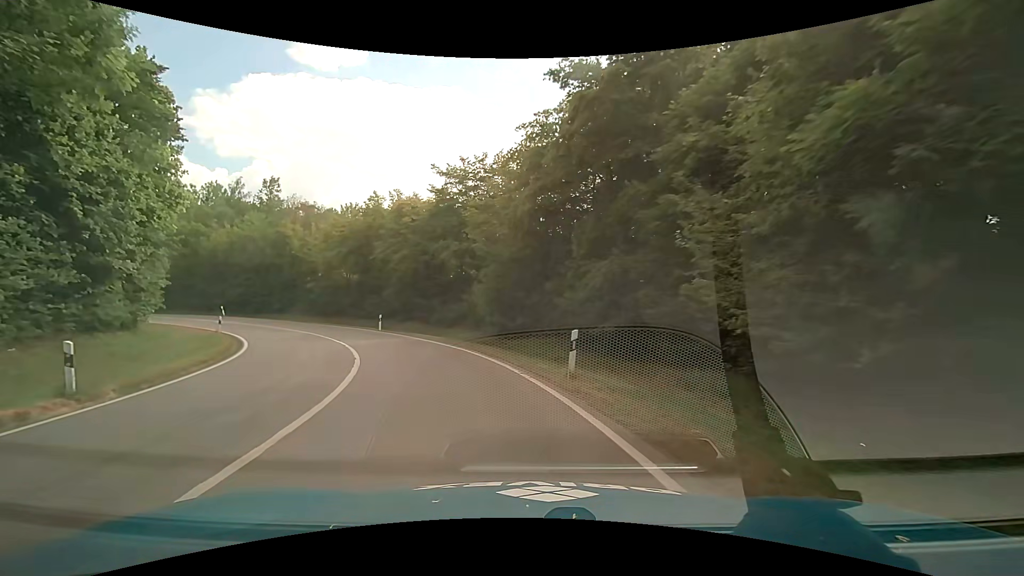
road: trunk_link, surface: asphalt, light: Day
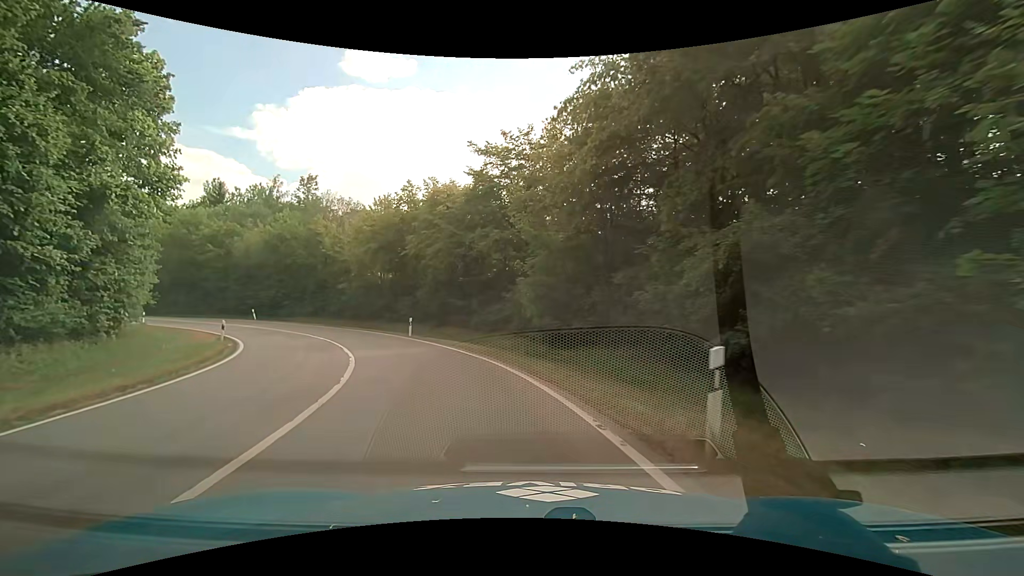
(-0.2, +5.5) m; -5°
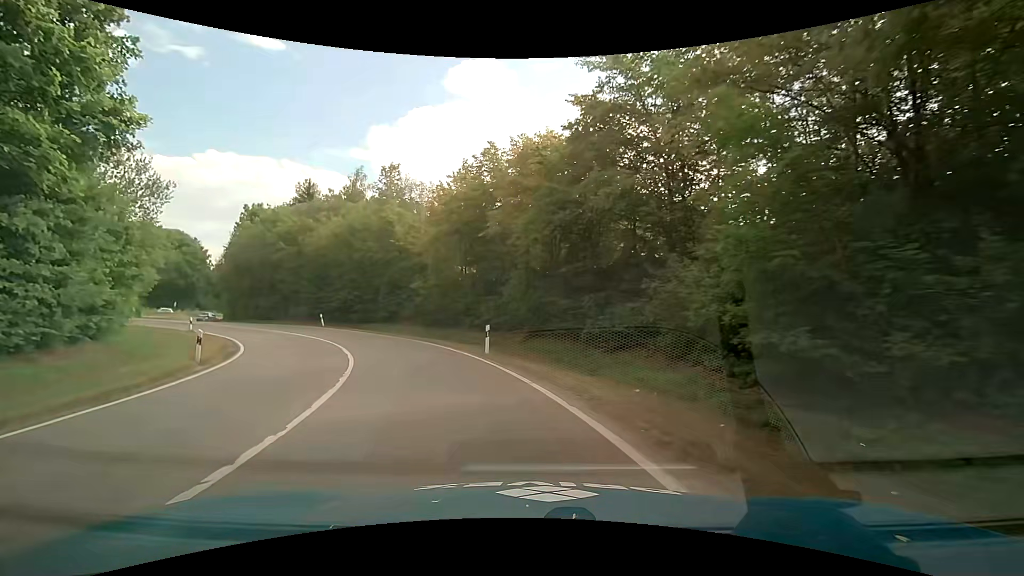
(-1.2, +10.8) m; -13°
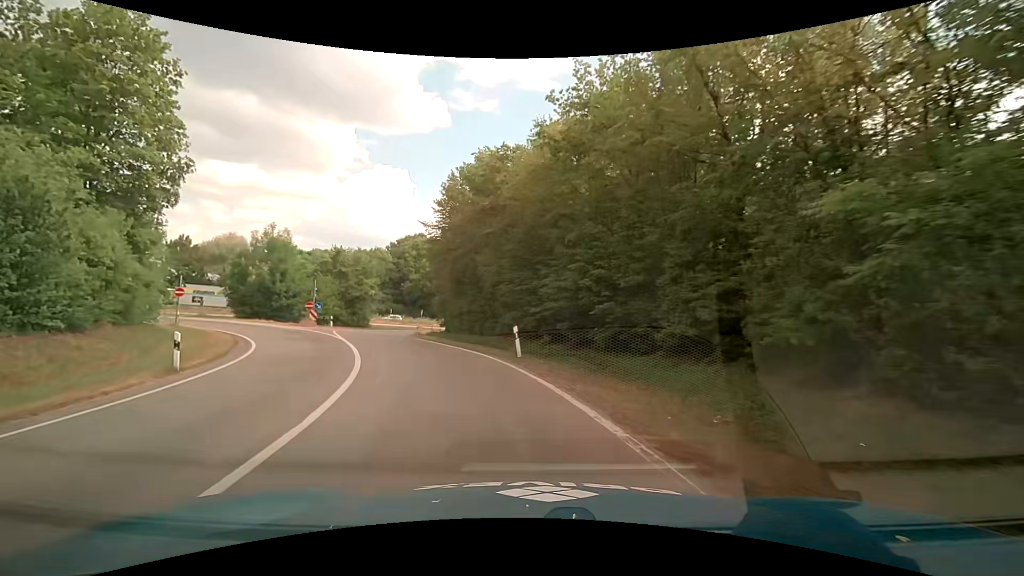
(-6.9, +26.5) m; -31°
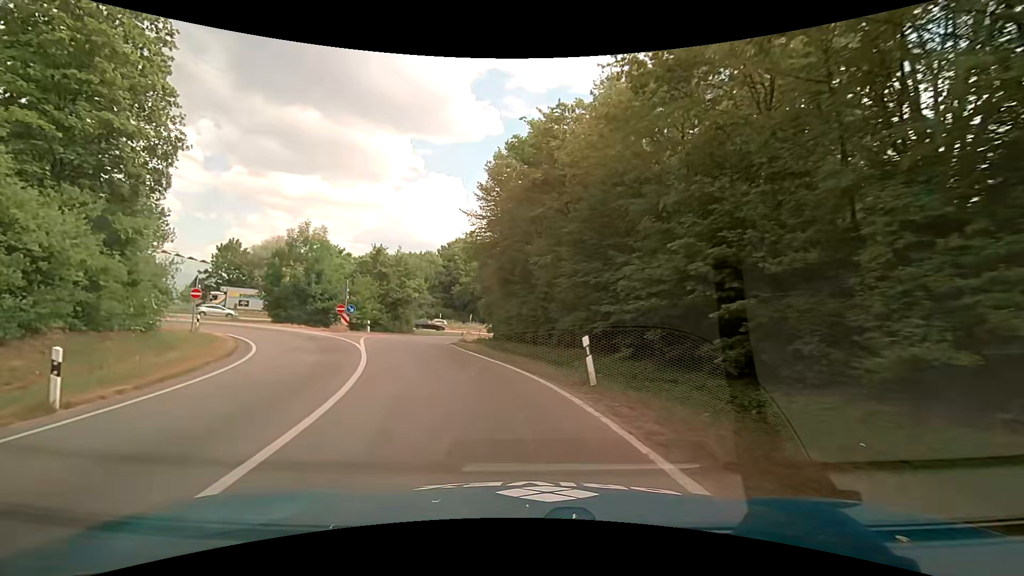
(-0.2, +5.5) m; -5°
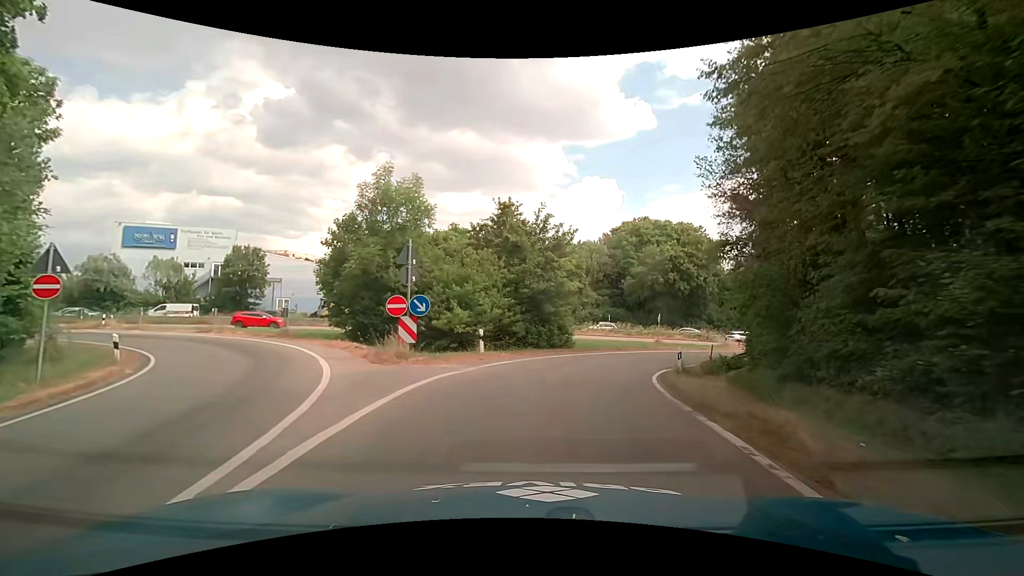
(-4.1, +20.9) m; -20°
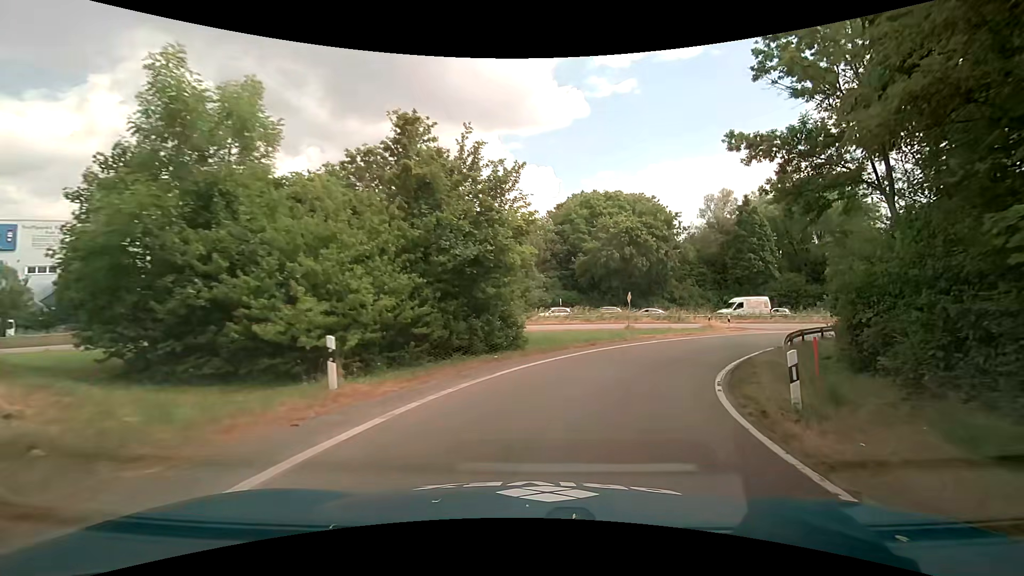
(+0.5, +10.7) m; +6°
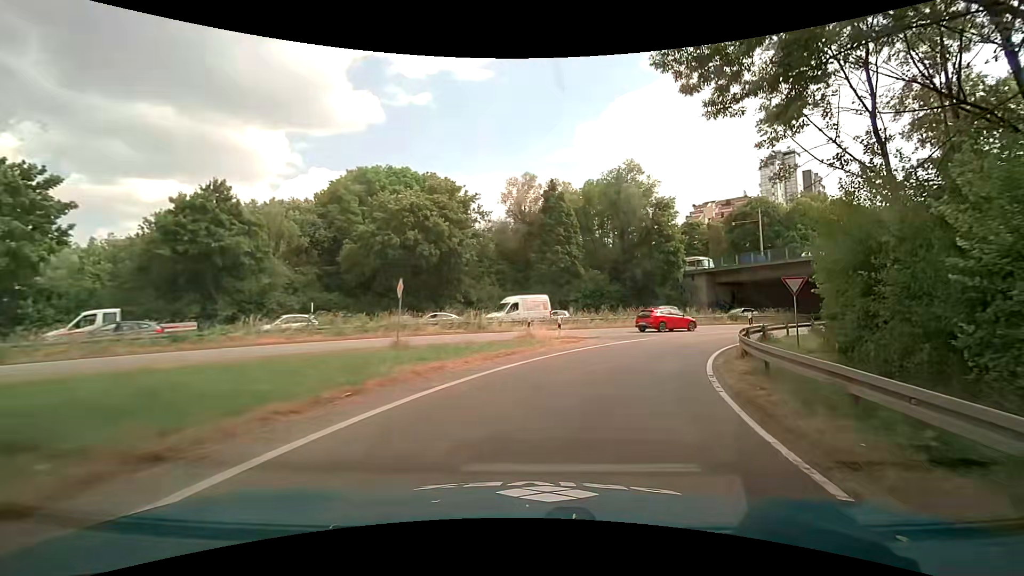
(+3.3, +16.1) m; +24°
(+1, +10) (+4, +19) (+10, +28) (+17, +35) (+25, +41) (+33, +46) (+42, +52) (+50, +57) (+58, +64) (+66, +69) m
